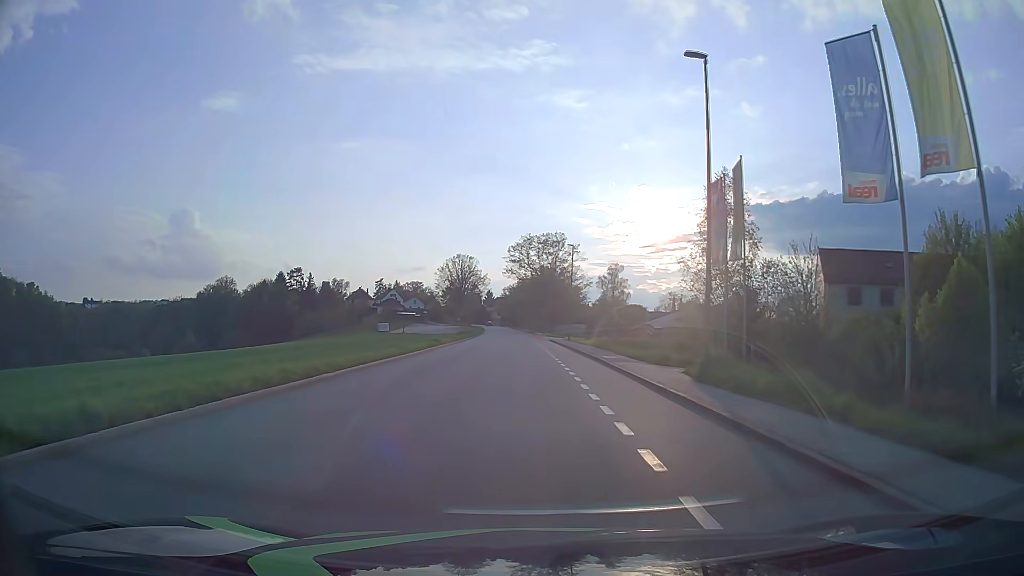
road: tertiary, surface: asphalt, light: Day
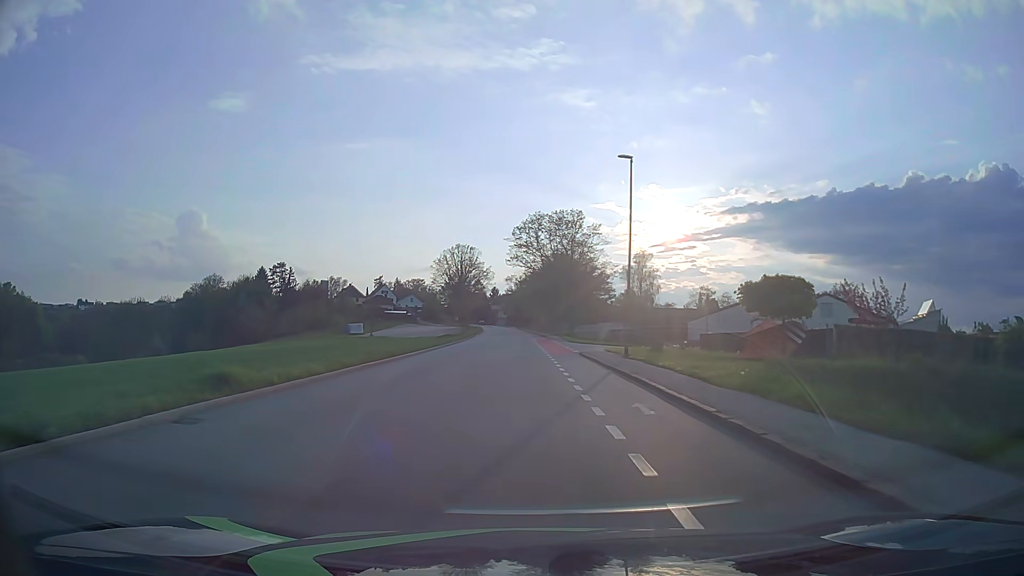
(-0.3, +30.4) m; -1°
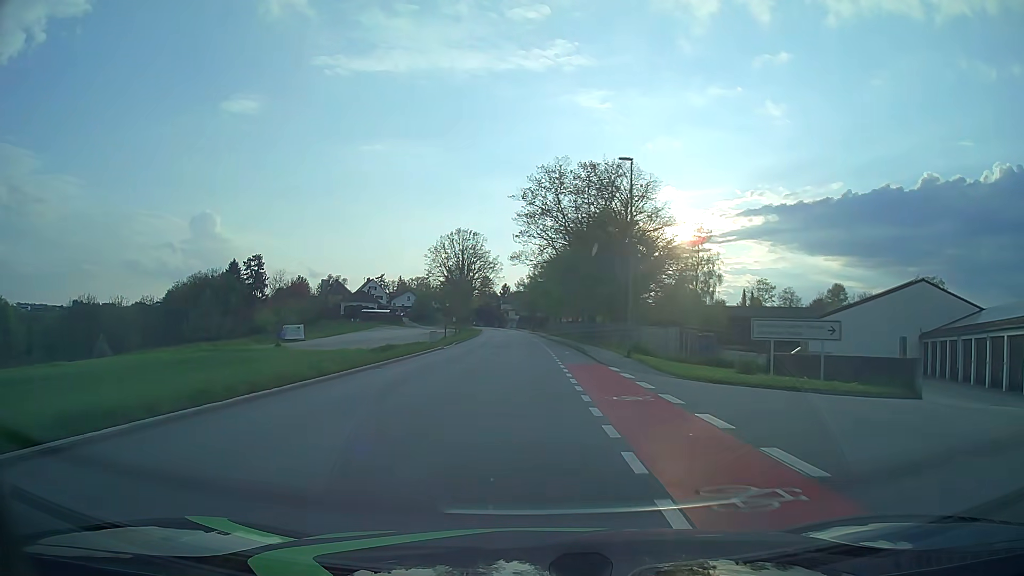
(-0.5, +38.1) m; -1°
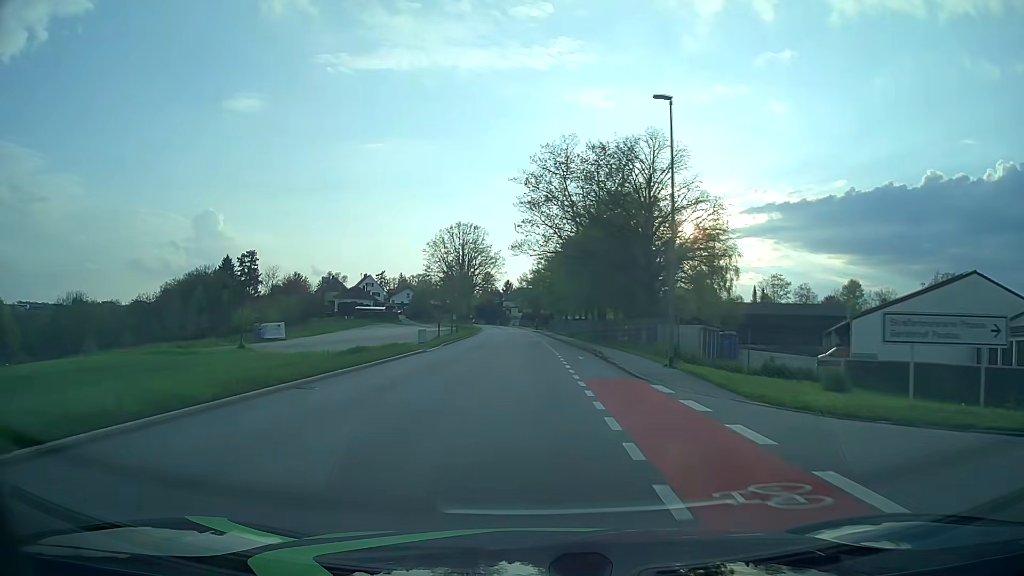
(0.0, +7.6) m; 0°
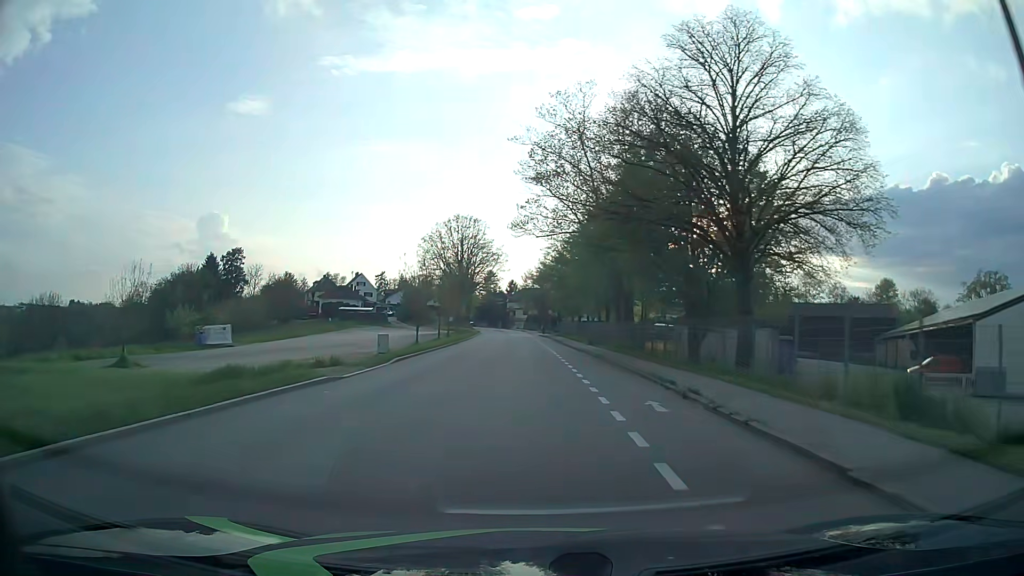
(-0.1, +15.2) m; -1°
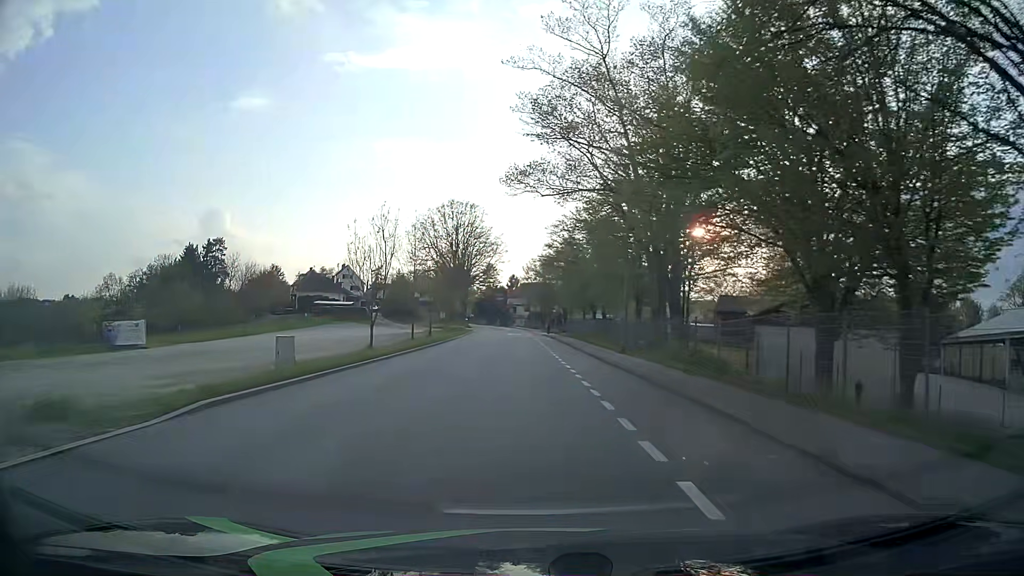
(0.0, +14.9) m; 0°
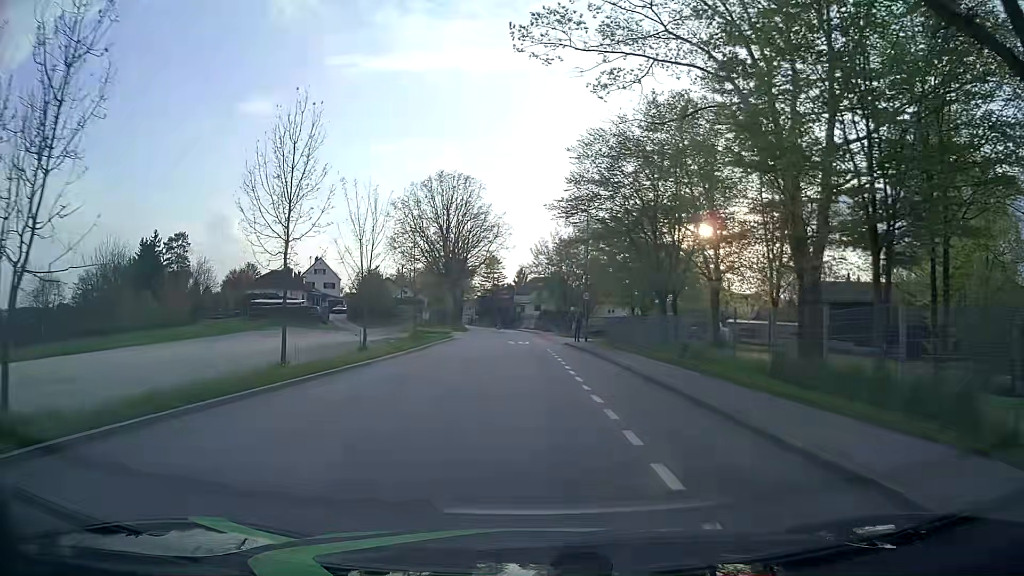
(-0.1, +27.1) m; 0°
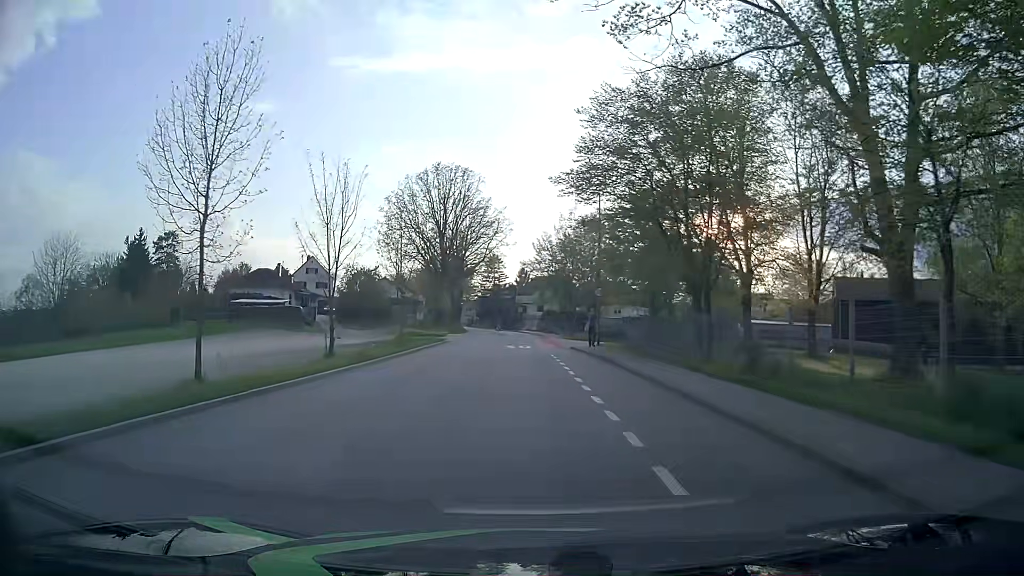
(-0.1, +6.1) m; -1°
(0, +10) (0, +20) (0, +30) (-1, +40) (-1, +50) (-1, +60) (-1, +70) (-2, +80) (-3, +90) (-4, +100) m
